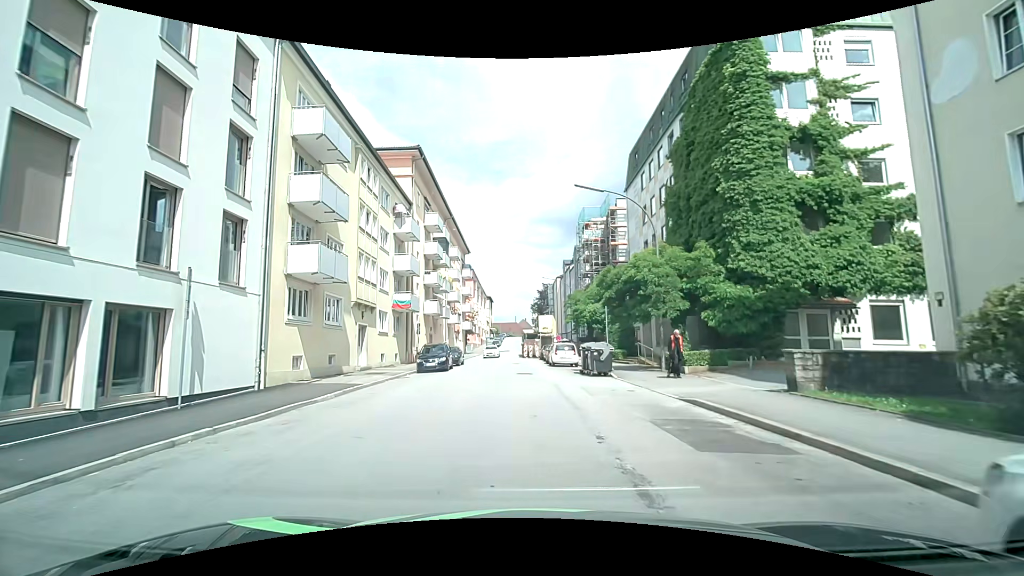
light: Day
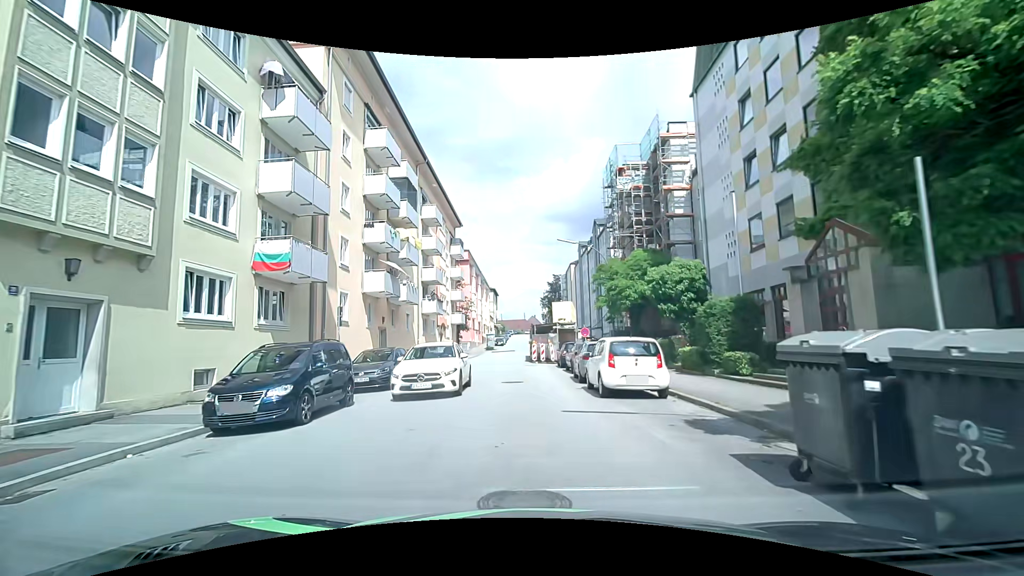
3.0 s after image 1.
(-0.1, +18.7) m; -1°
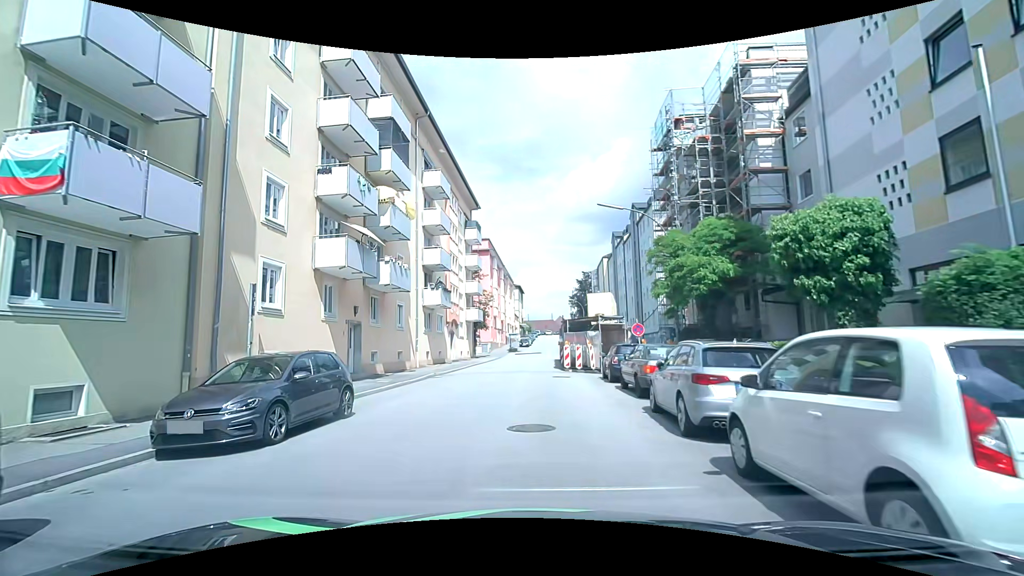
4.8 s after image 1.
(-0.1, +9.3) m; -3°
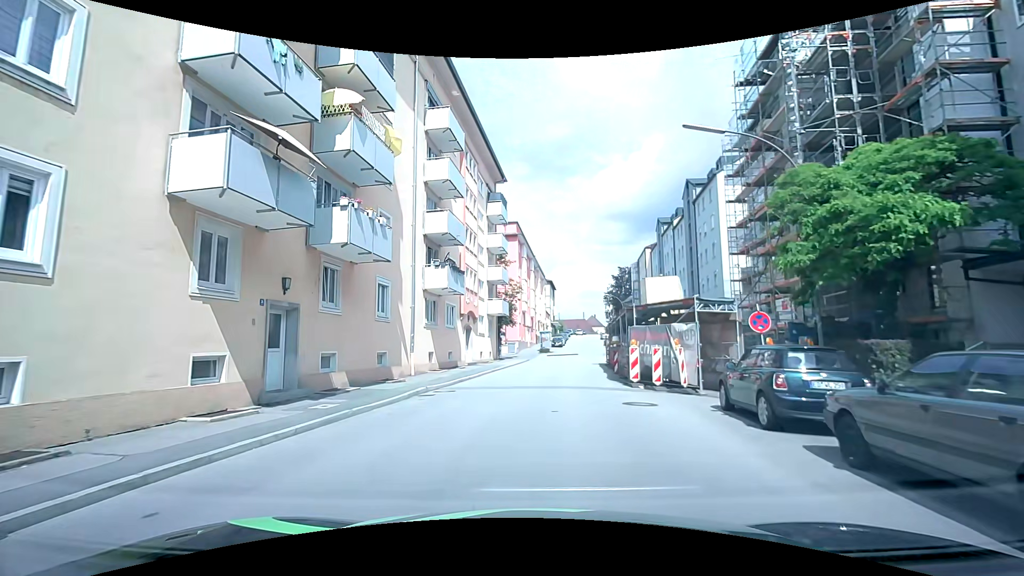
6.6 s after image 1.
(-0.5, +9.5) m; -4°
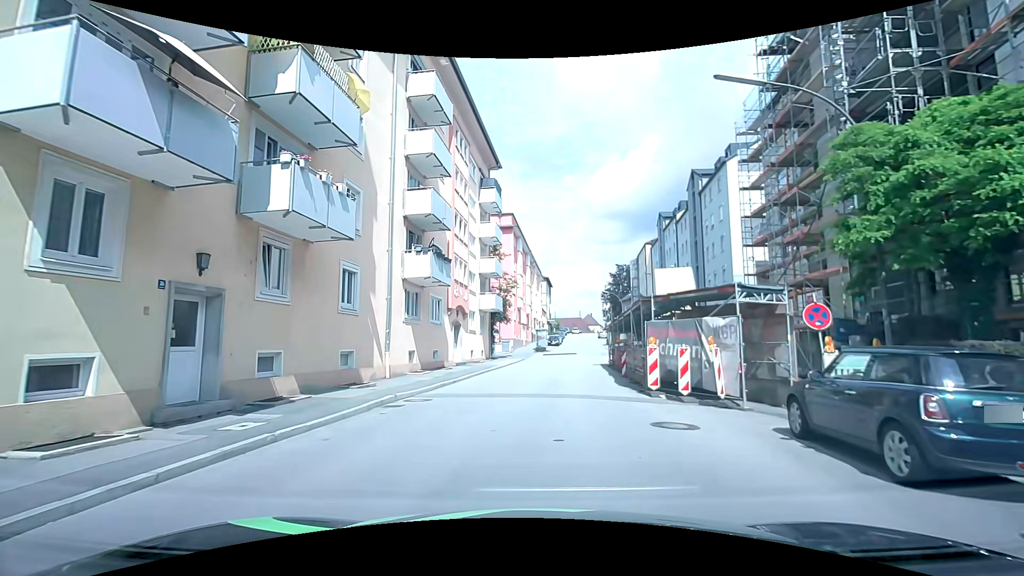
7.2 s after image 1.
(0.0, +3.2) m; +1°
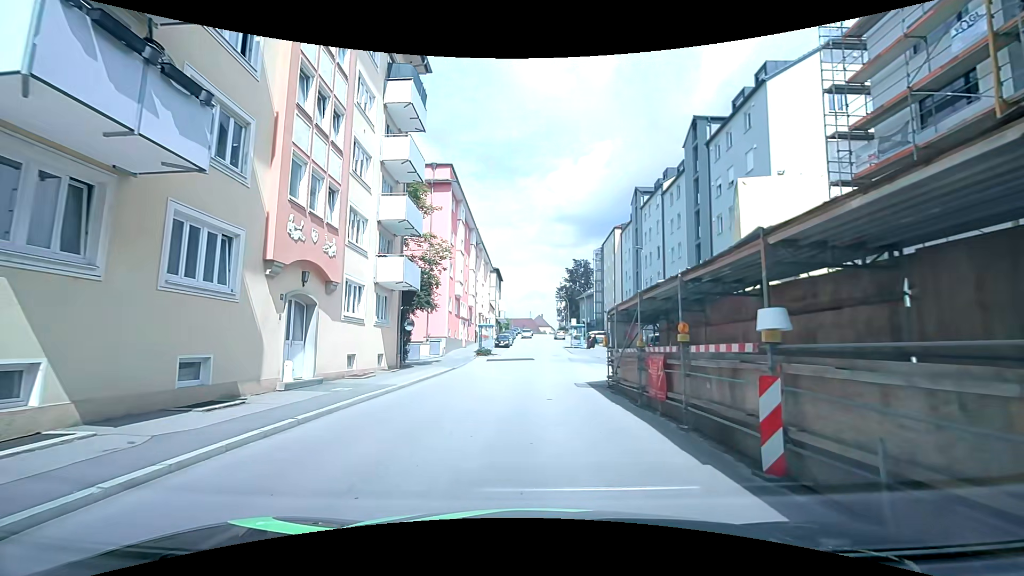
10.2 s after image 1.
(+0.5, +15.7) m; +5°
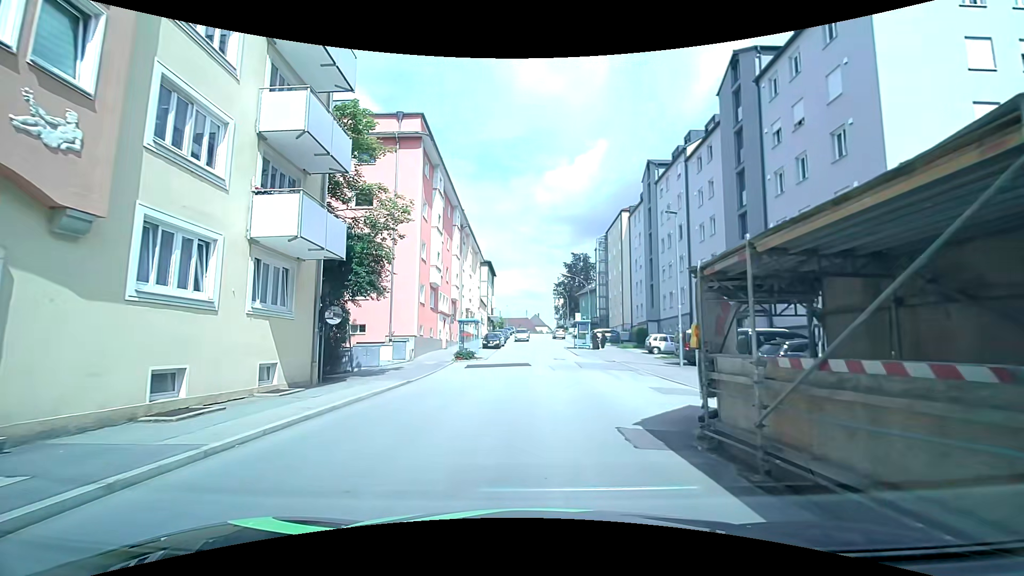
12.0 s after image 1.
(0.0, +9.5) m; +1°
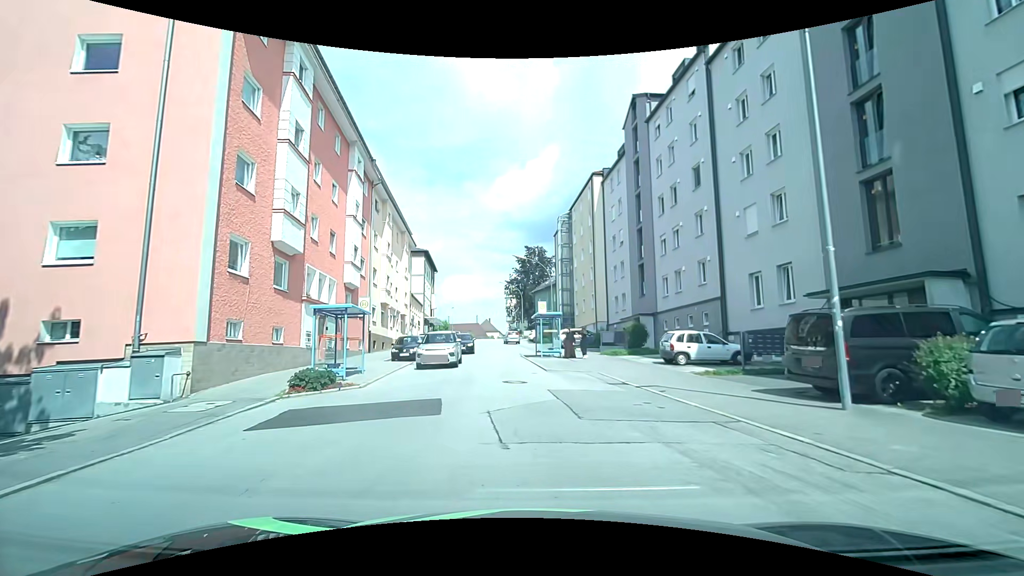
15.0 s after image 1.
(+0.5, +16.3) m; +6°
(0, +10) (-1, +20) (-3, +30) (-4, +40) (-5, +50) (-6, +60) (-7, +70) (-8, +80) (-9, +89) (-10, +99) m
